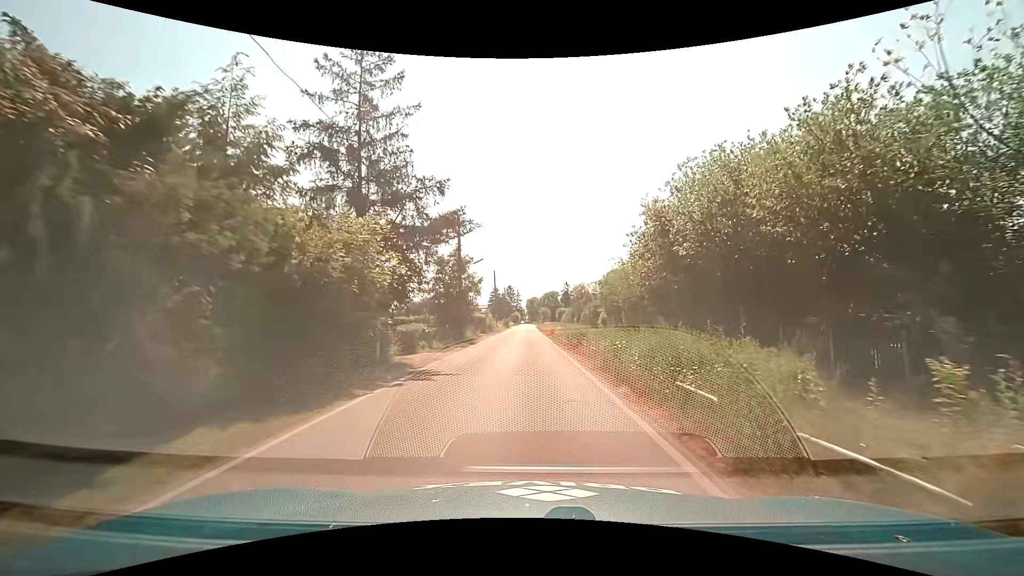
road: unclassified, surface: asphalt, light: Day
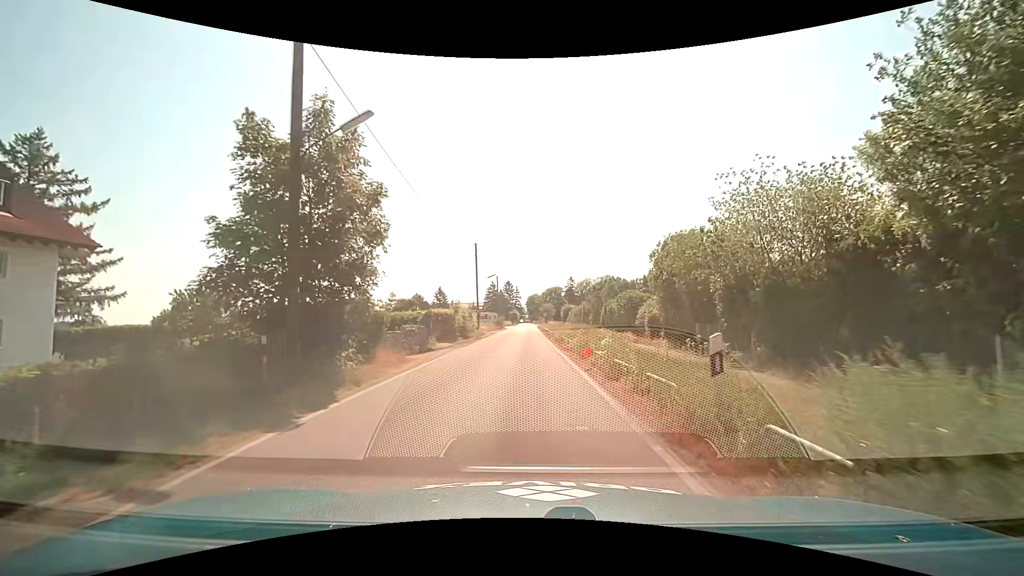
(+0.1, +23.1) m; +1°
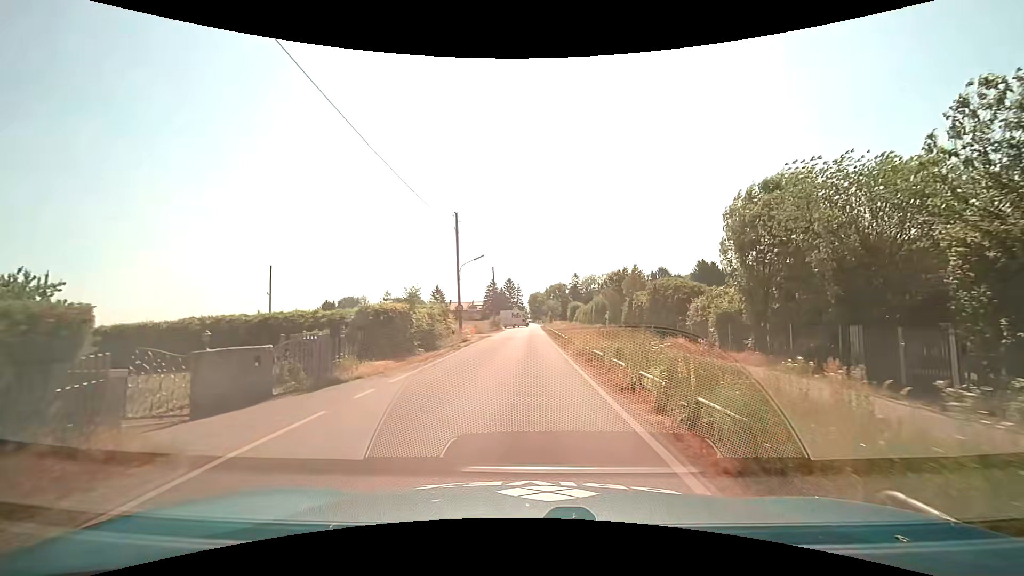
(-0.1, +12.6) m; -1°
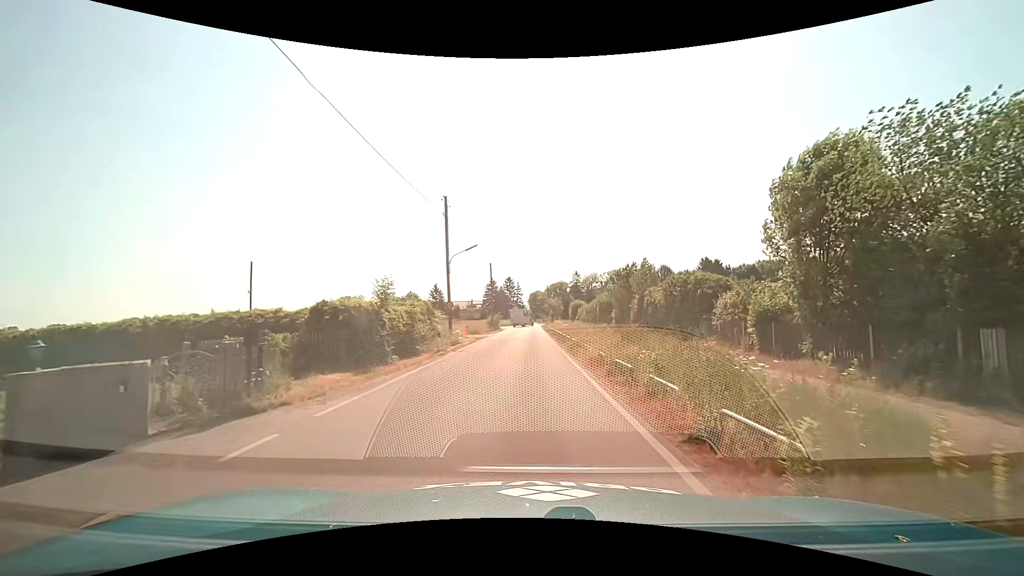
(0.0, +4.0) m; +1°
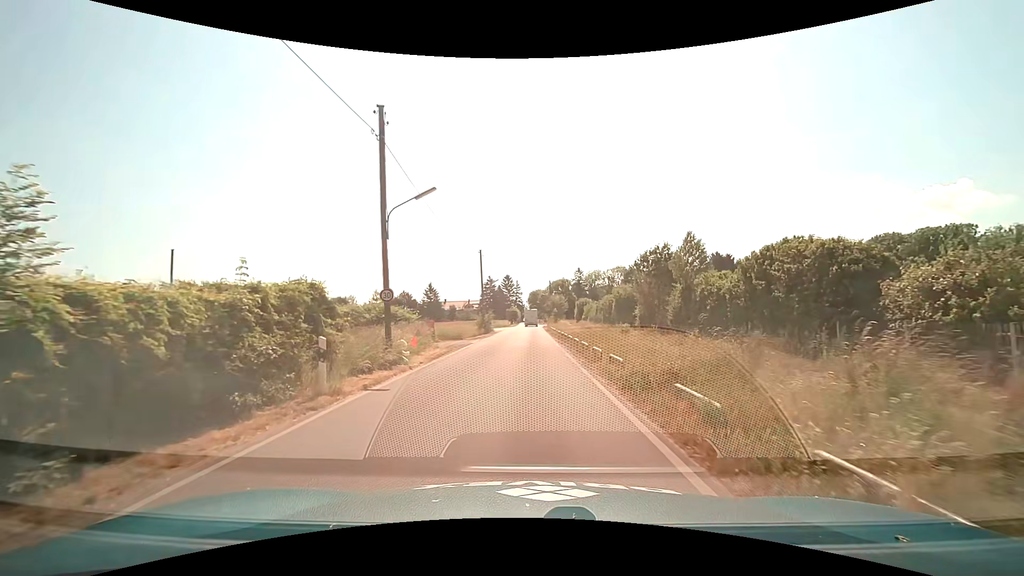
(-0.1, +11.8) m; -1°
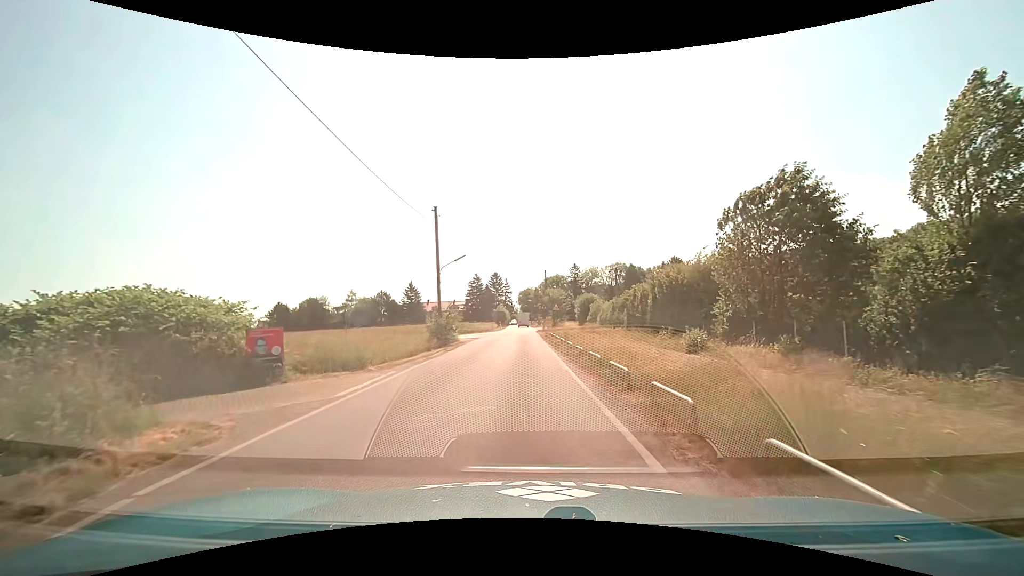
(+0.2, +19.7) m; +1°
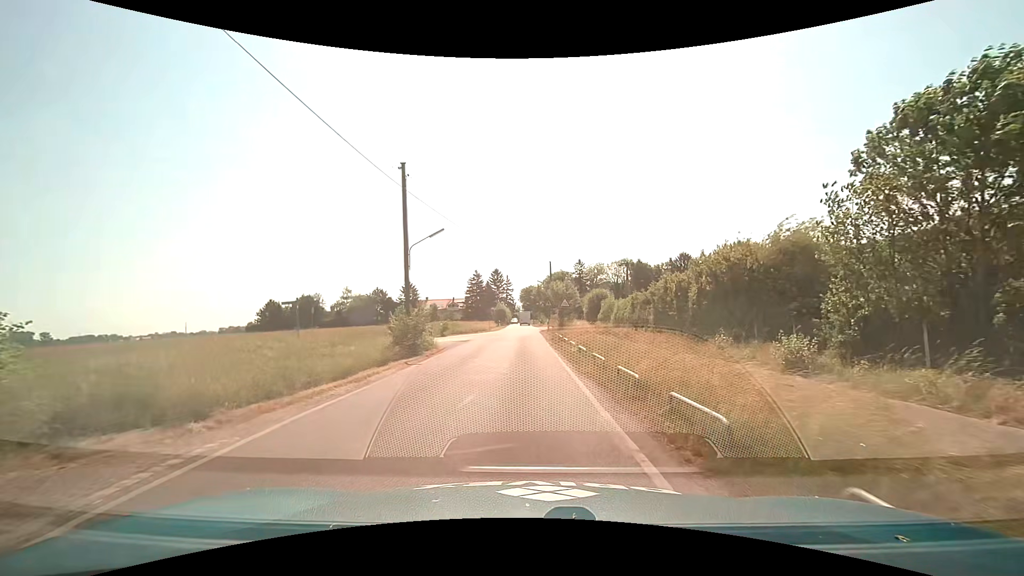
(-0.1, +8.1) m; -1°
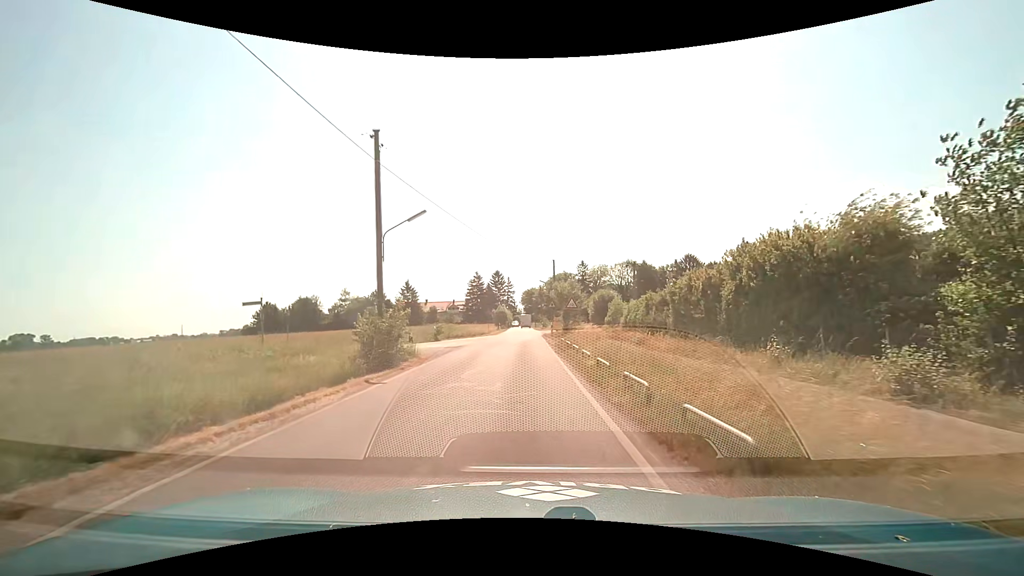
(0.0, +4.1) m; -1°
(0, +10) (0, +20) (0, +30) (0, +40) (0, +50) (+1, +60) (+1, +70) (+1, +80) (+1, +90) (+1, +100) m
